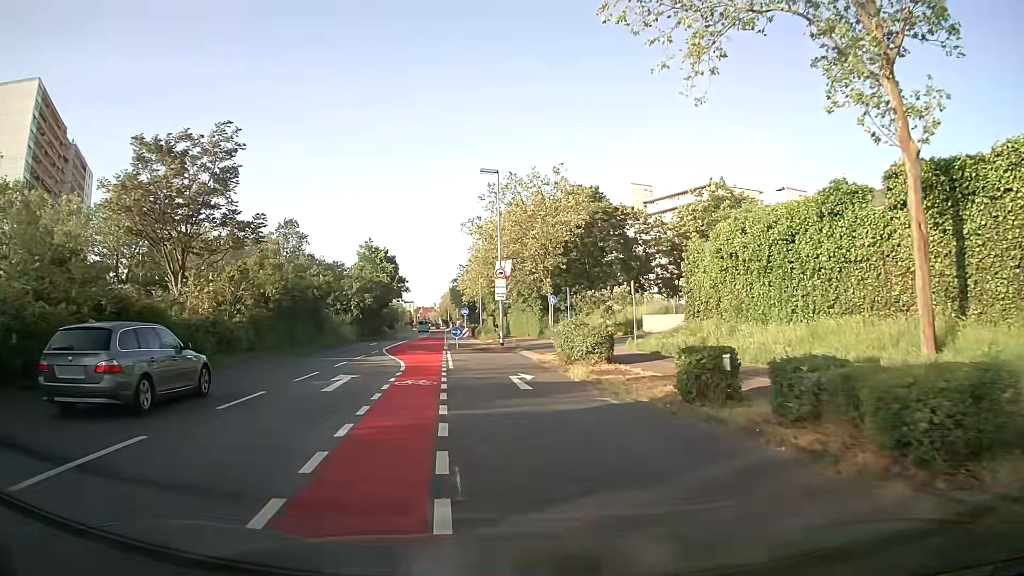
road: secondary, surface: asphalt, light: Day
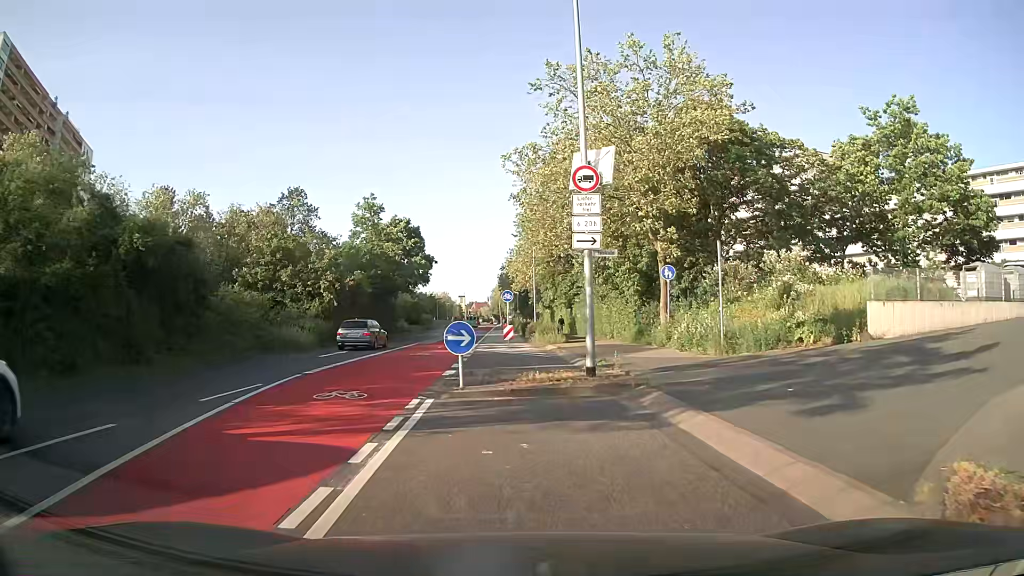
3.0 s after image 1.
(-1.1, +23.8) m; -5°
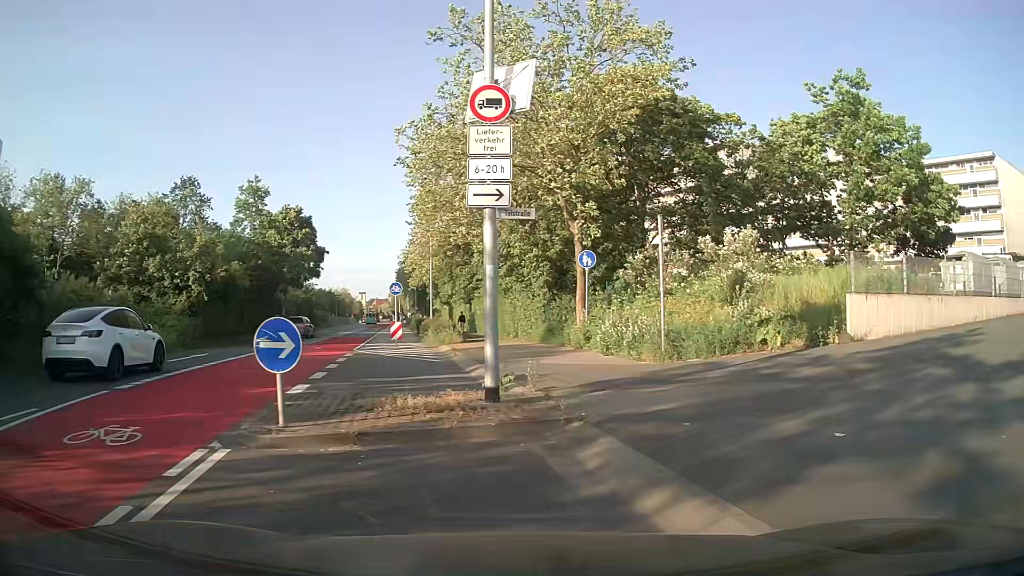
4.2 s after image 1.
(+0.2, +4.5) m; +9°
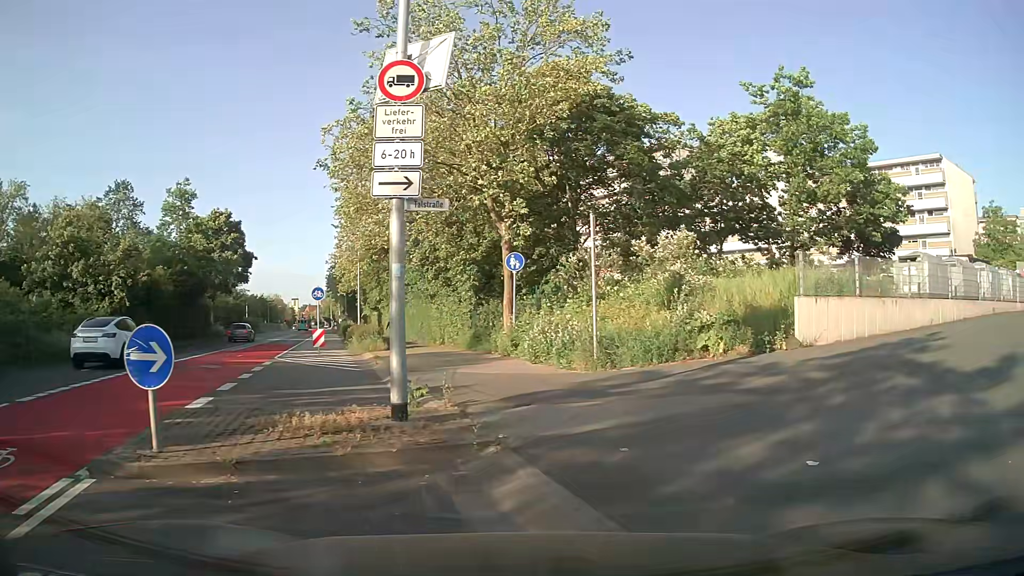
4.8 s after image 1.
(+0.1, +1.1) m; +6°
